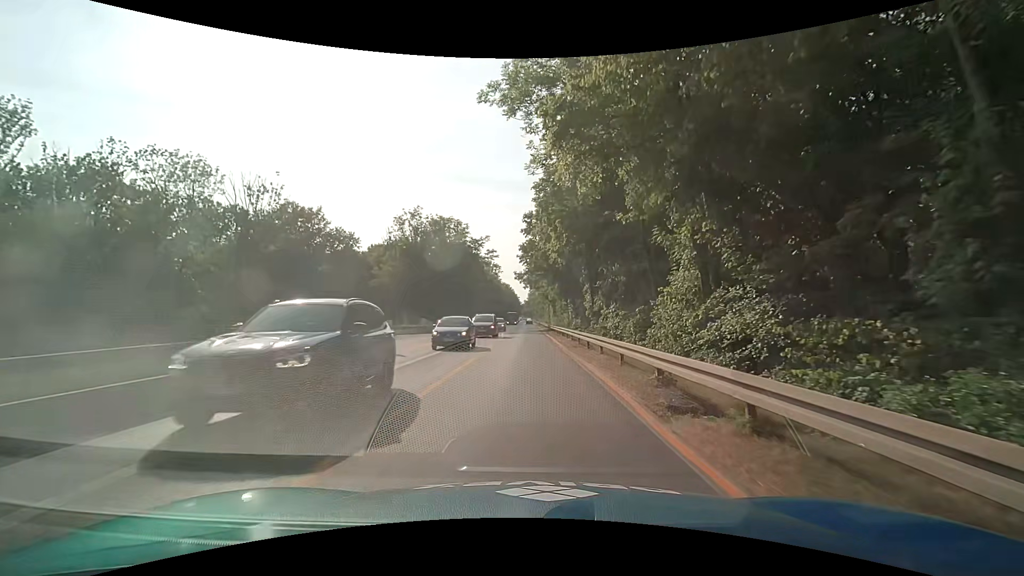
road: trunk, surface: asphalt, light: Day
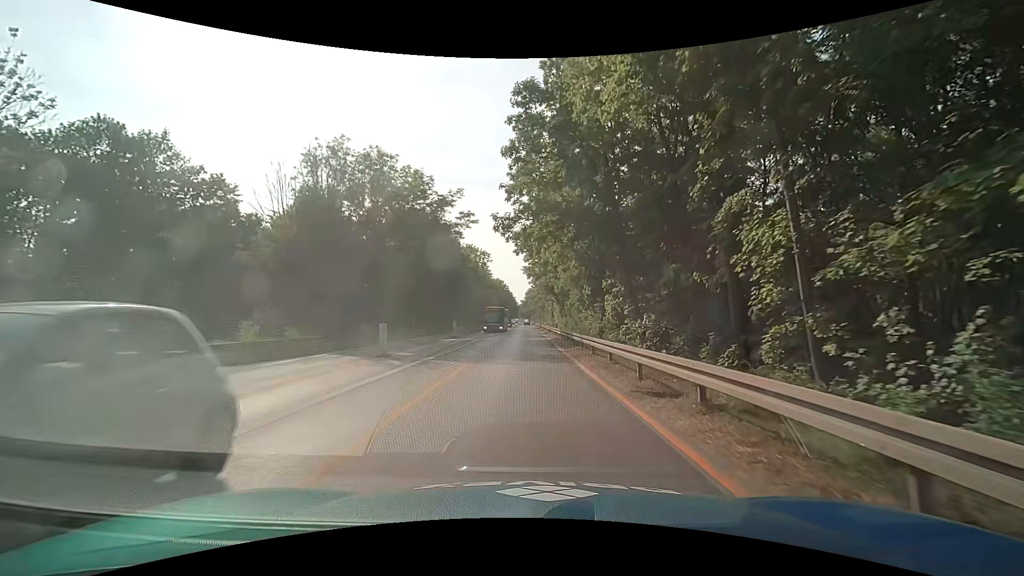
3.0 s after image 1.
(-0.4, +30.5) m; 0°
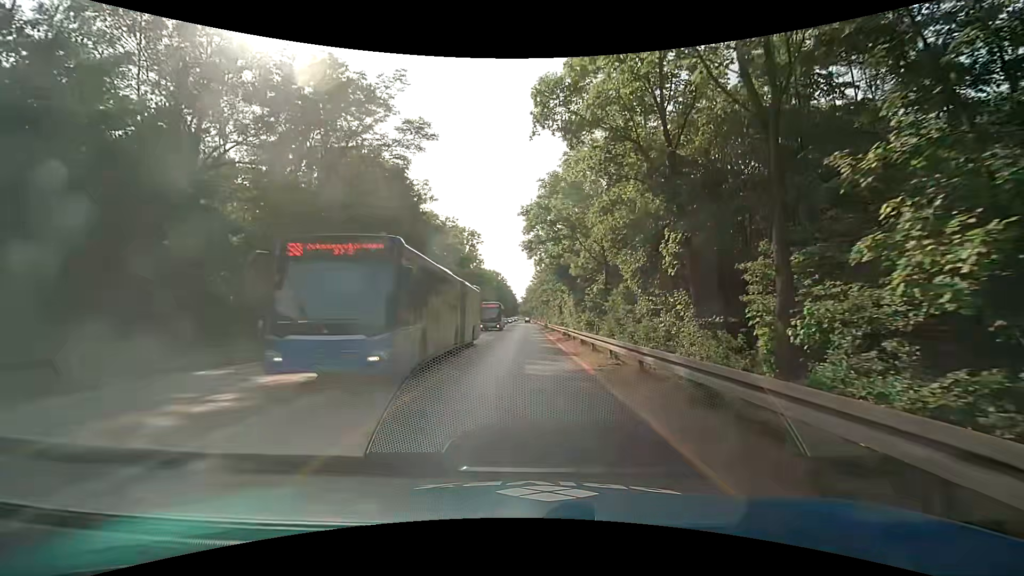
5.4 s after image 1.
(-0.1, +24.4) m; 0°
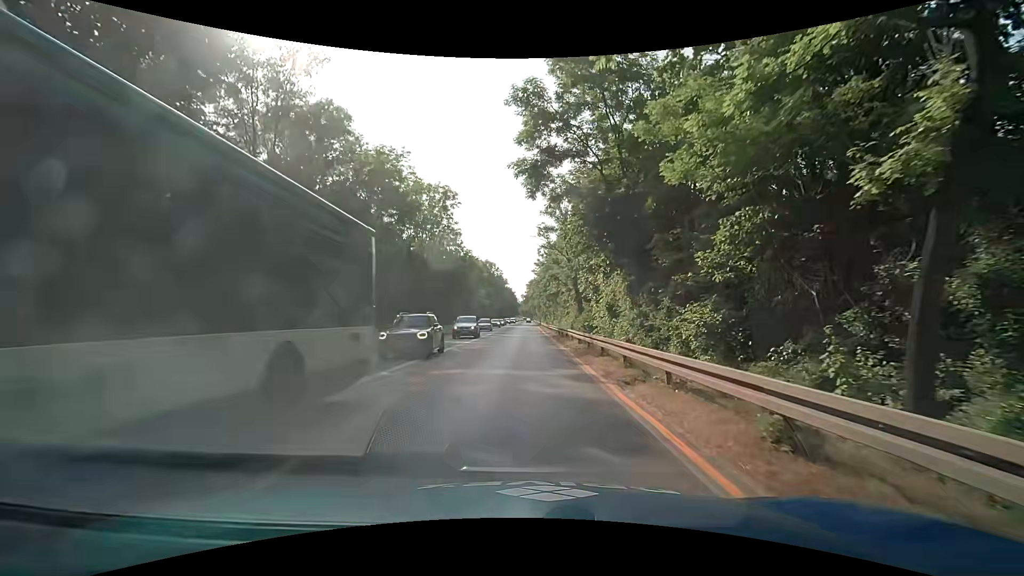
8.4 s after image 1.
(0.0, +30.4) m; 0°
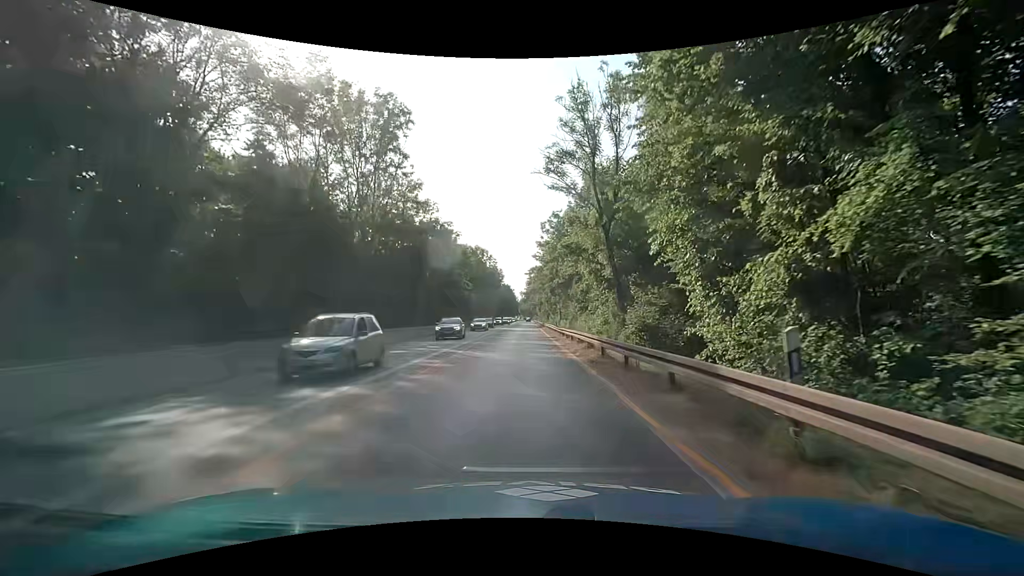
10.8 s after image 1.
(-0.3, +24.3) m; 0°
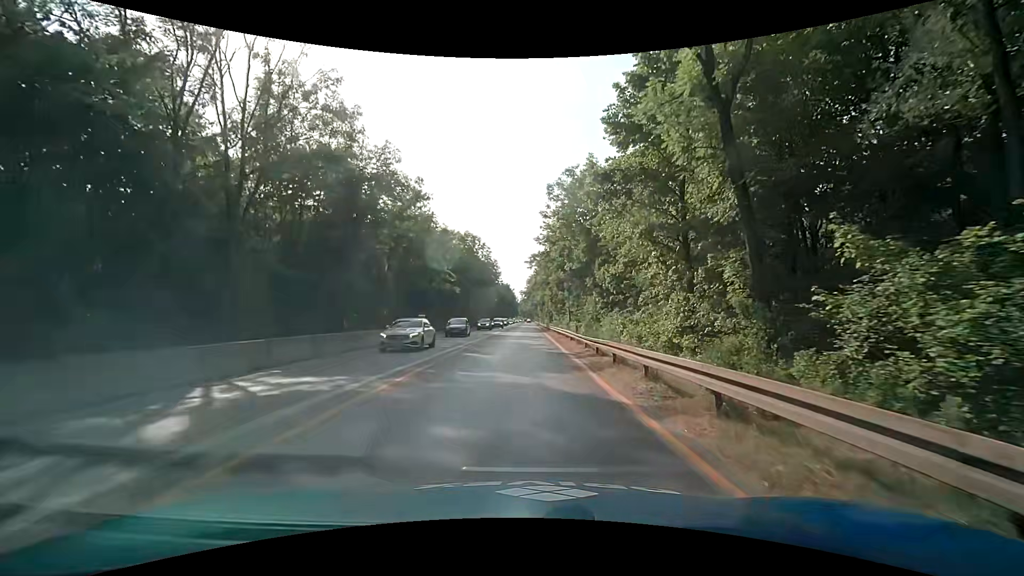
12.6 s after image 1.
(-0.2, +18.2) m; 0°
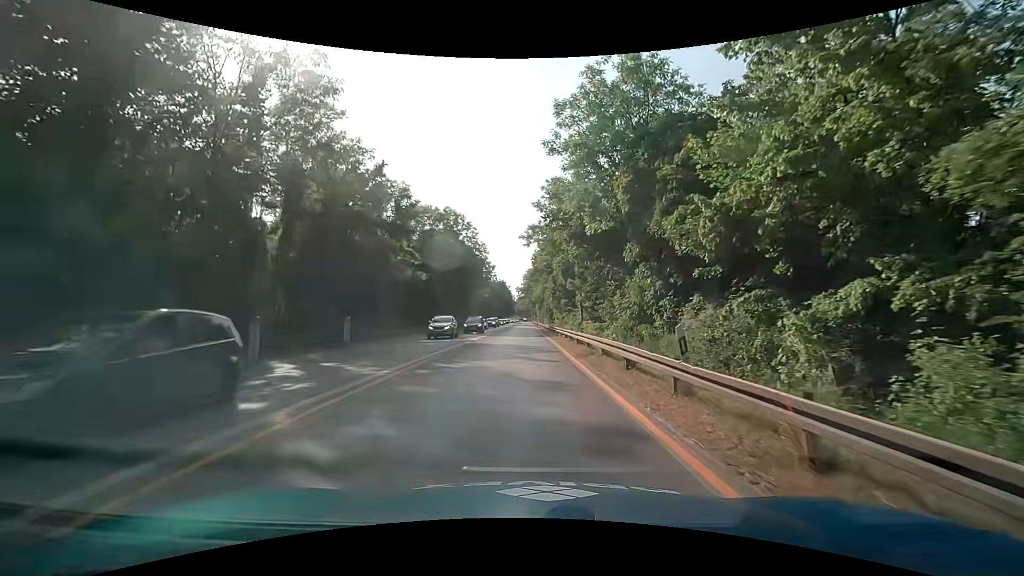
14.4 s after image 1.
(-0.1, +18.2) m; 0°
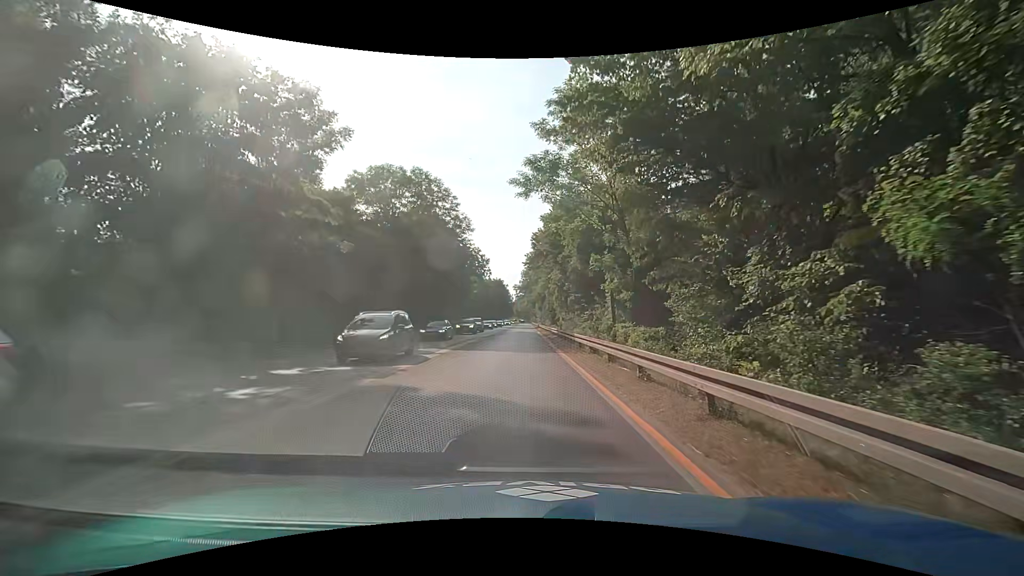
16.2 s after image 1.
(-0.1, +18.2) m; +1°
(0, +10) (0, +20) (0, +30) (-1, +40) (-1, +50) (-1, +60) (-1, +70) (-1, +80) (-1, +90) (-2, +100) m
